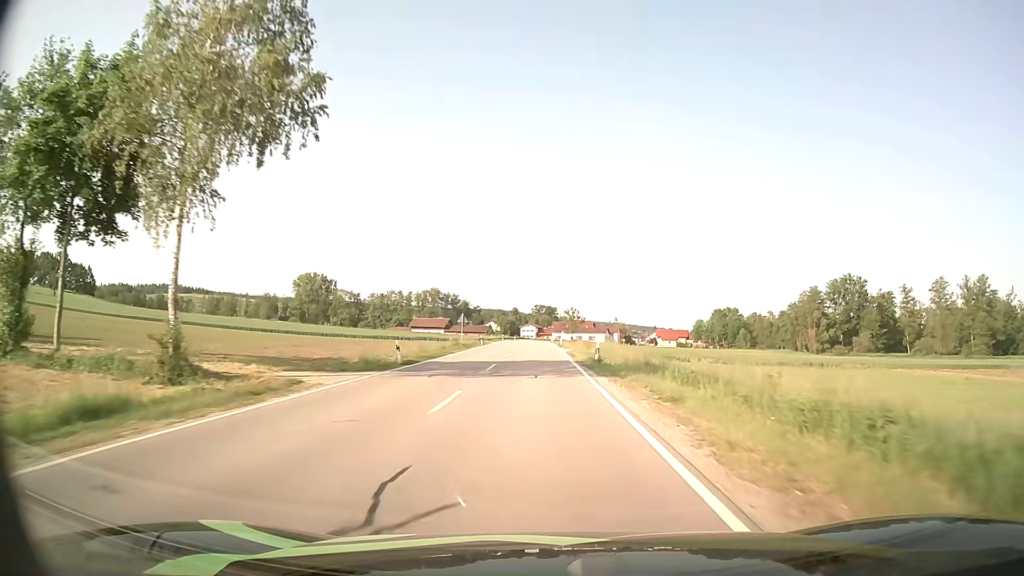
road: secondary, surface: asphalt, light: Day
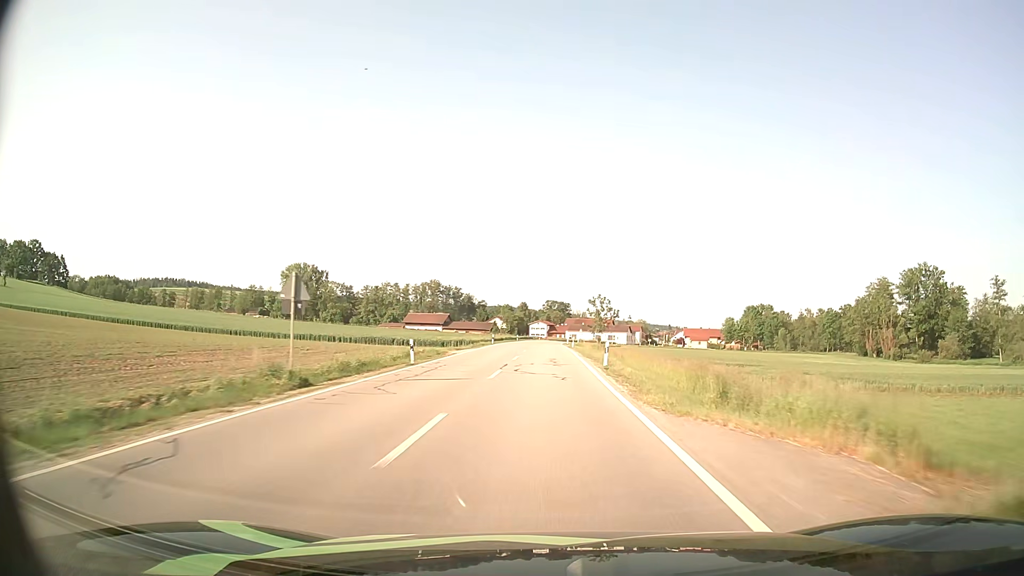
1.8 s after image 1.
(-0.5, +39.1) m; -1°
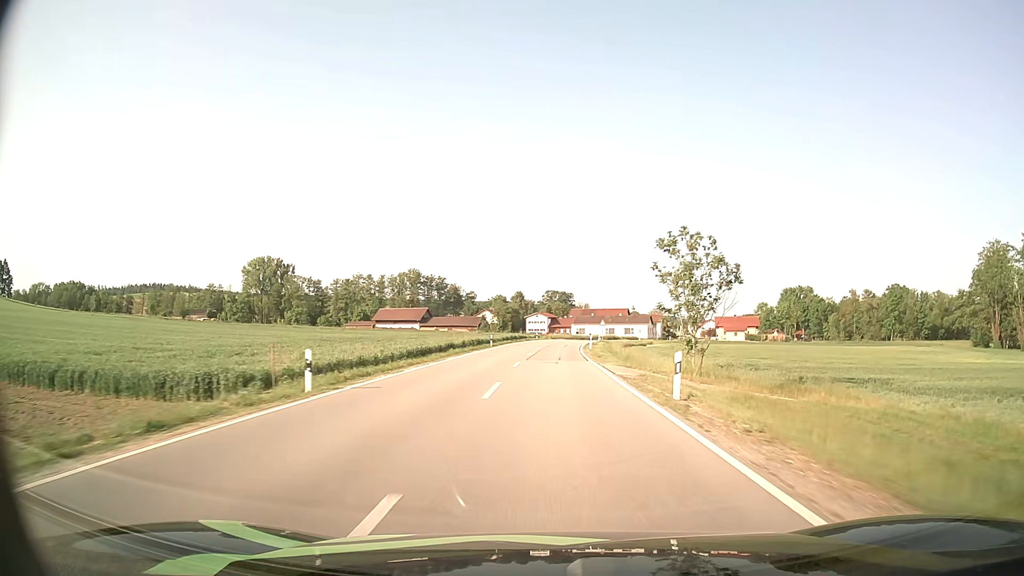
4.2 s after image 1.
(-0.2, +51.5) m; 0°
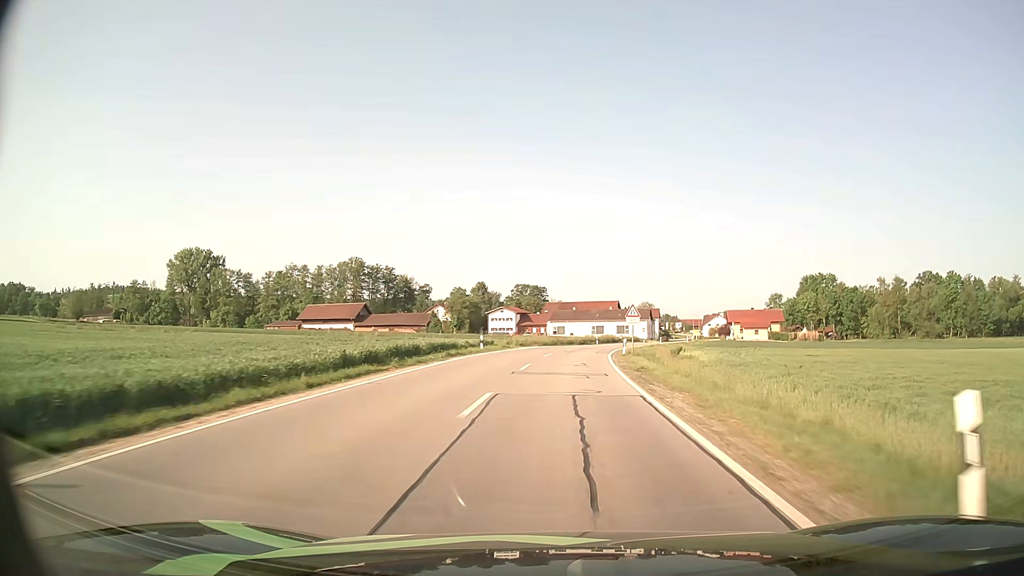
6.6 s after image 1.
(+0.4, +48.9) m; +2°
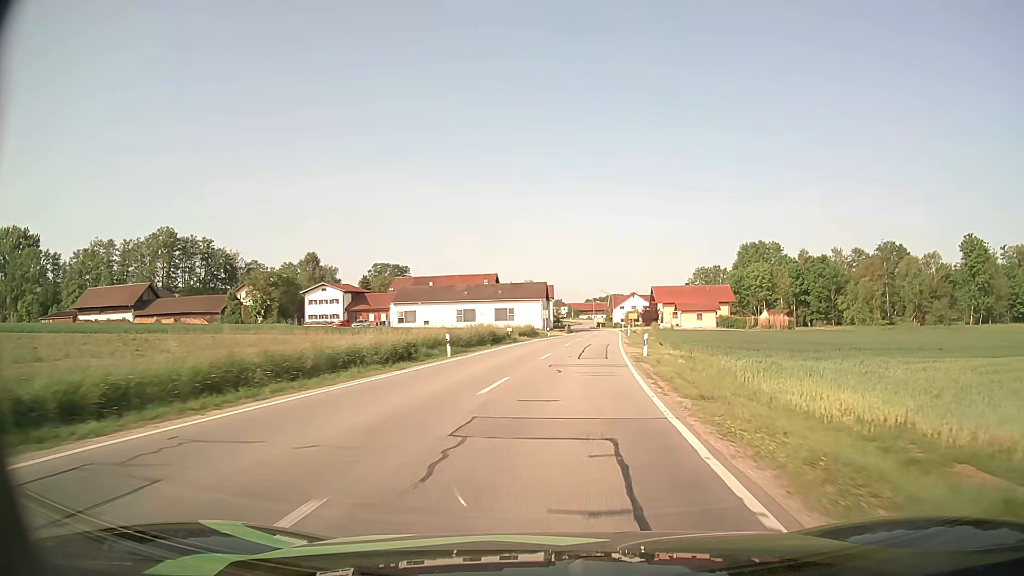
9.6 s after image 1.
(+4.7, +54.9) m; +11°
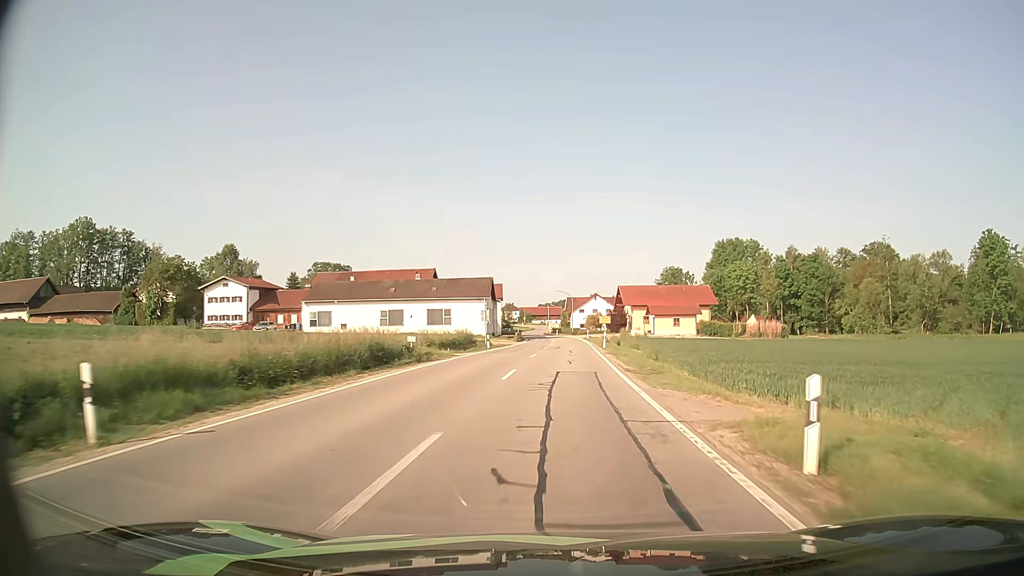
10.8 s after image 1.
(+0.8, +20.1) m; +4°
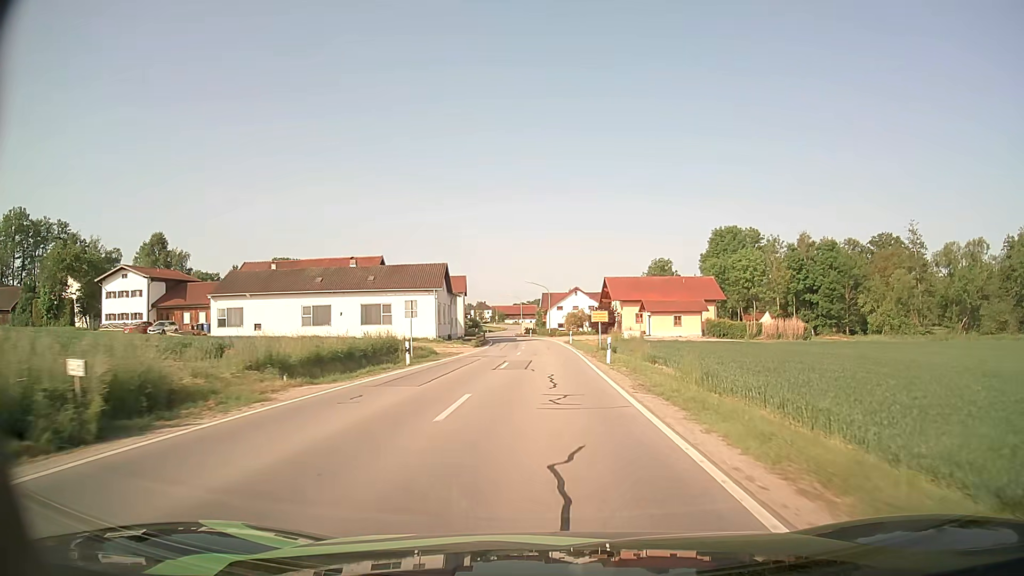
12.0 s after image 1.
(+0.5, +19.1) m; +2°
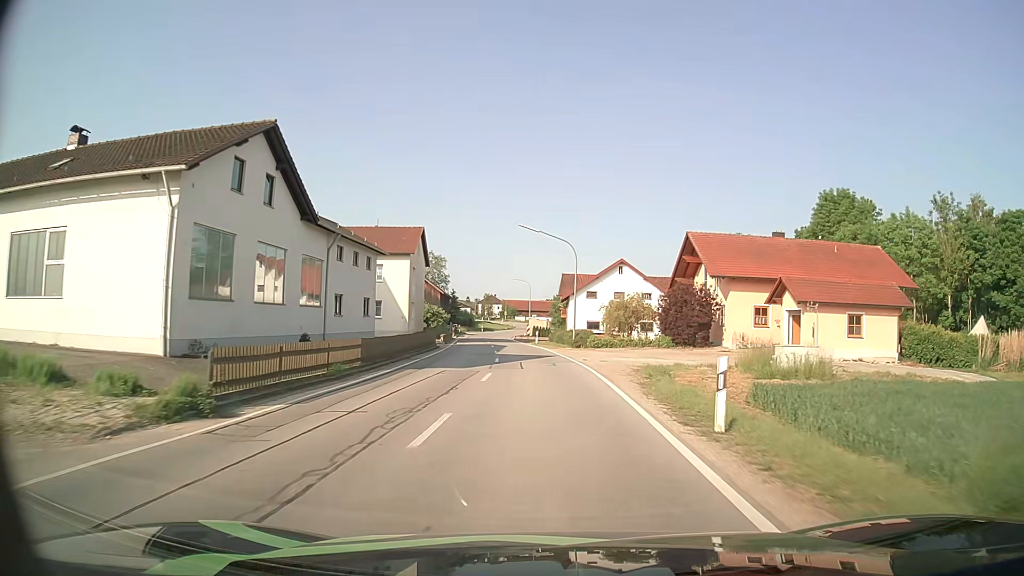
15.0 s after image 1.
(-0.2, +46.4) m; -2°
(0, +10) (-1, +20) (-1, +30) (-2, +40) (-3, +50) (-4, +60) (-5, +70) (-5, +80) (-6, +90) (-6, +100) m
